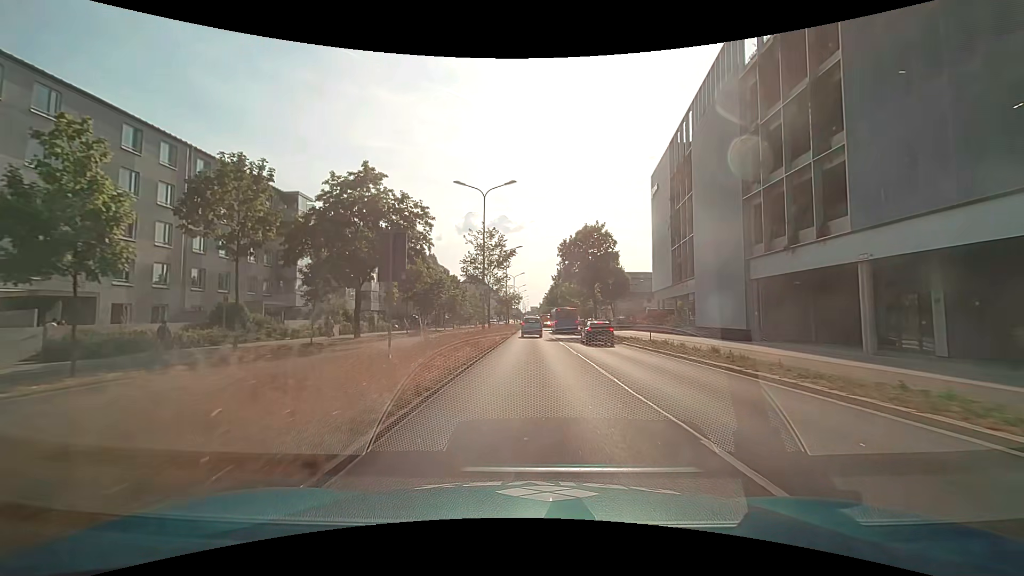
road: primary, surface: asphalt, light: Day
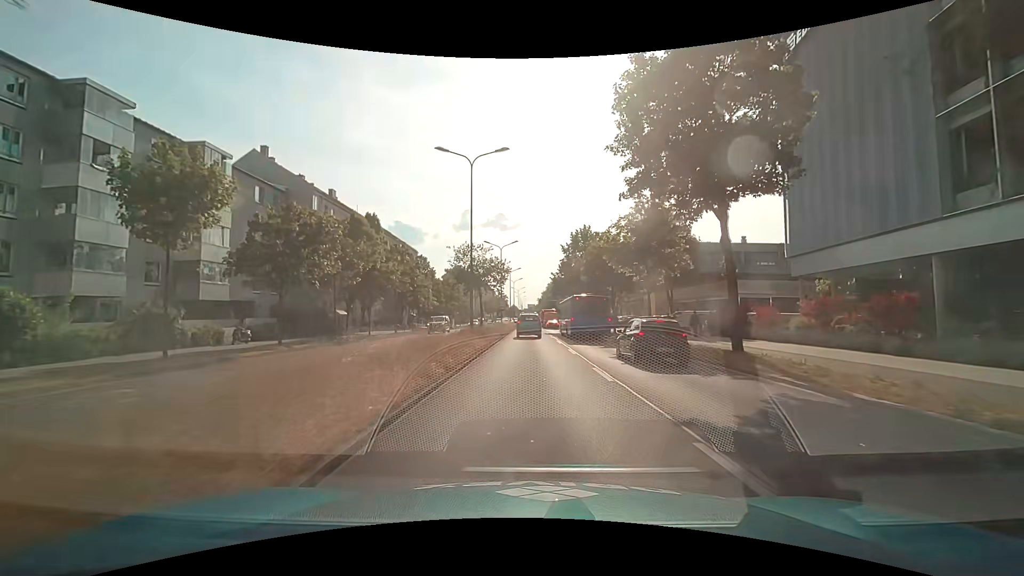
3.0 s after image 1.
(+0.1, +35.8) m; +1°
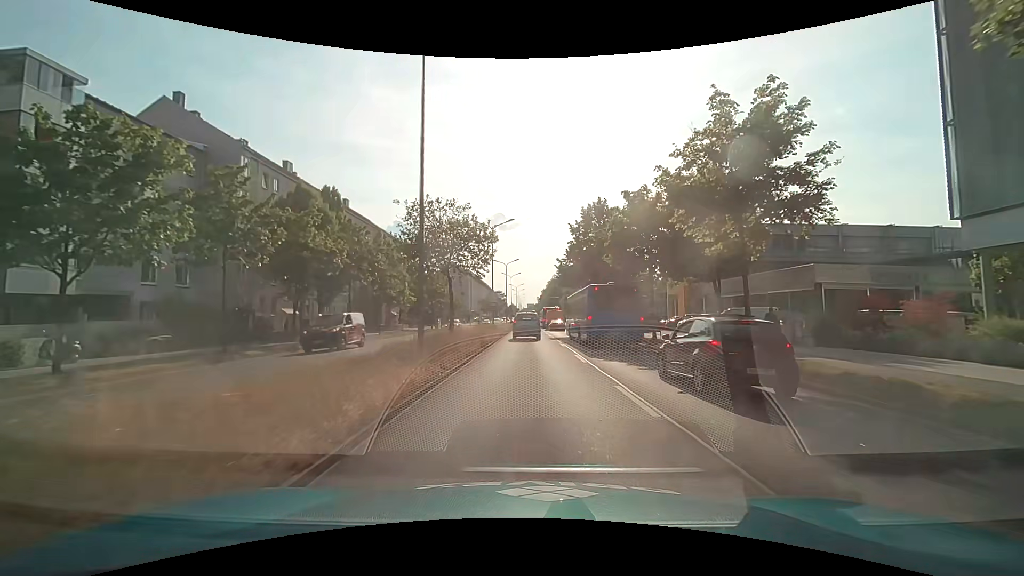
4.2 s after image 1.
(-0.1, +12.7) m; -1°
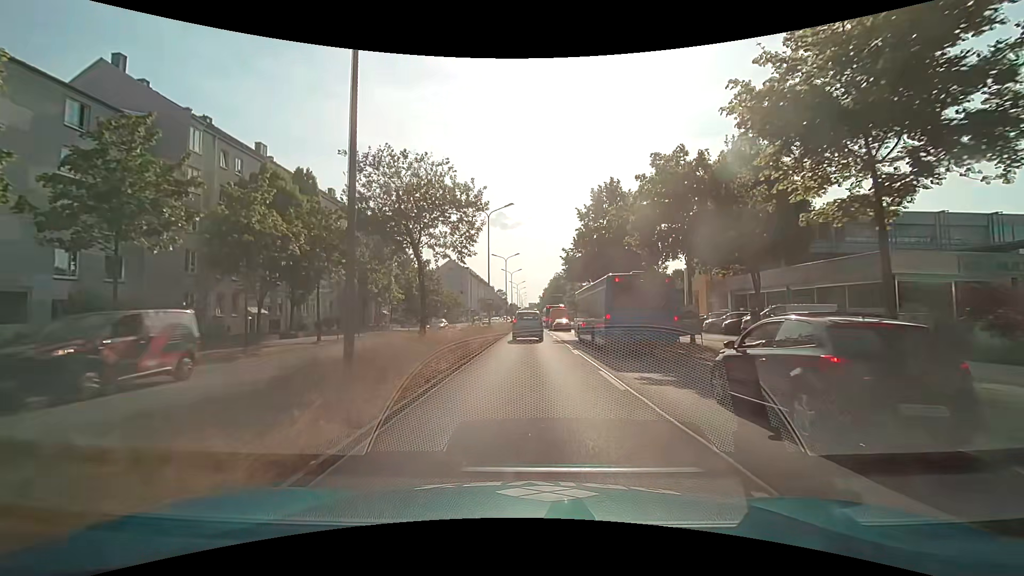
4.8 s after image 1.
(0.0, +6.0) m; -1°
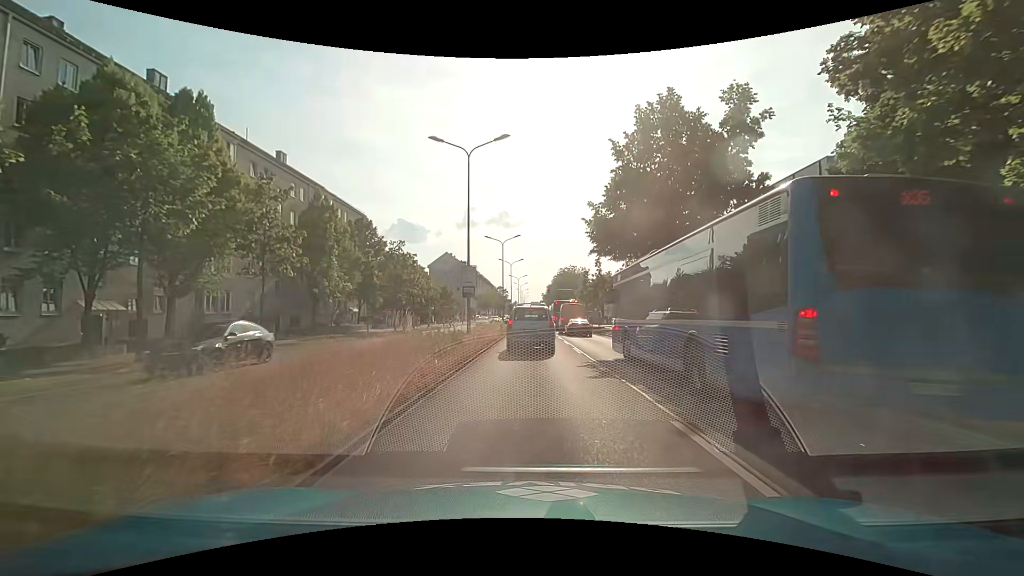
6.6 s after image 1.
(+0.1, +14.8) m; 0°
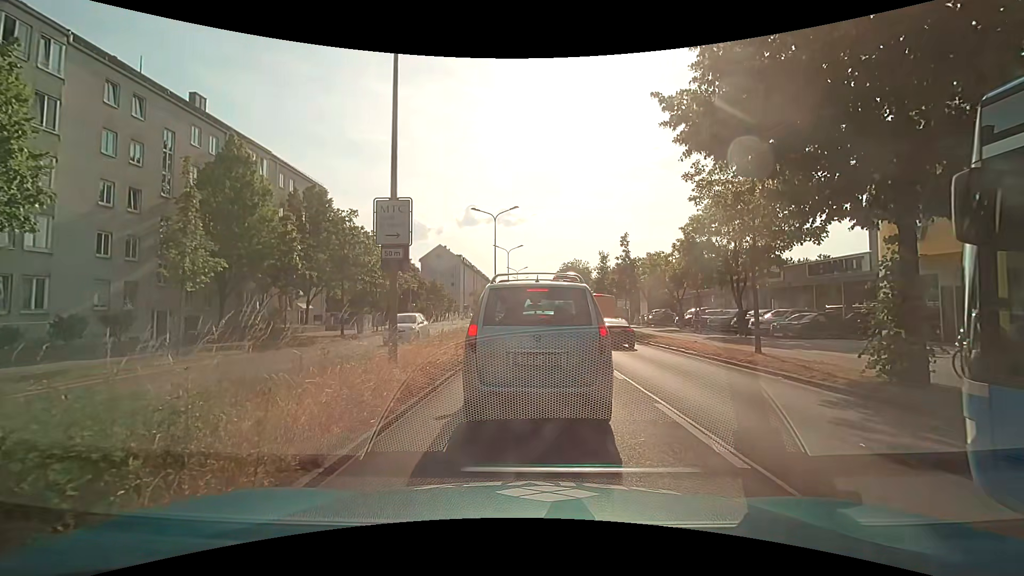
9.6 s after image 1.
(0.0, +13.5) m; 0°
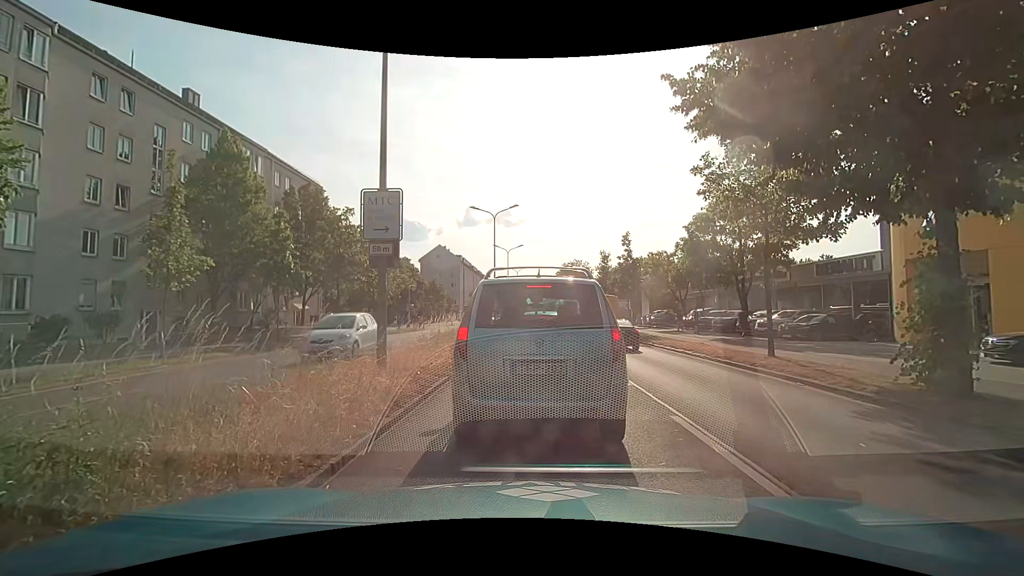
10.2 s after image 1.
(0.0, +0.8) m; 0°
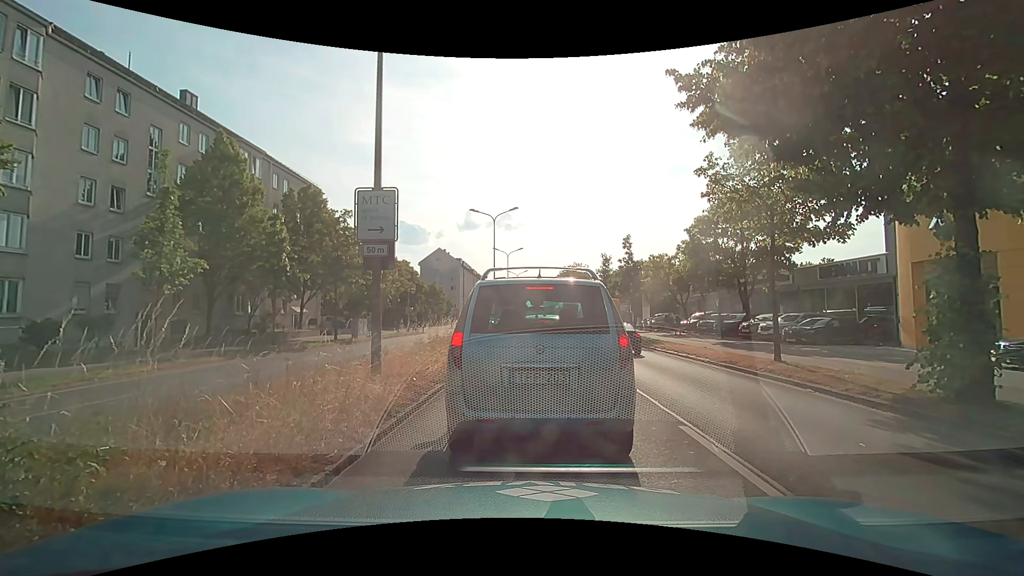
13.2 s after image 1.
(0.0, +0.4) m; 0°
(0, +10) (0, +20) (0, +30) (0, +40) (0, +50) (0, +60) (0, +70) (0, +80) (0, +90) (0, +100) m
